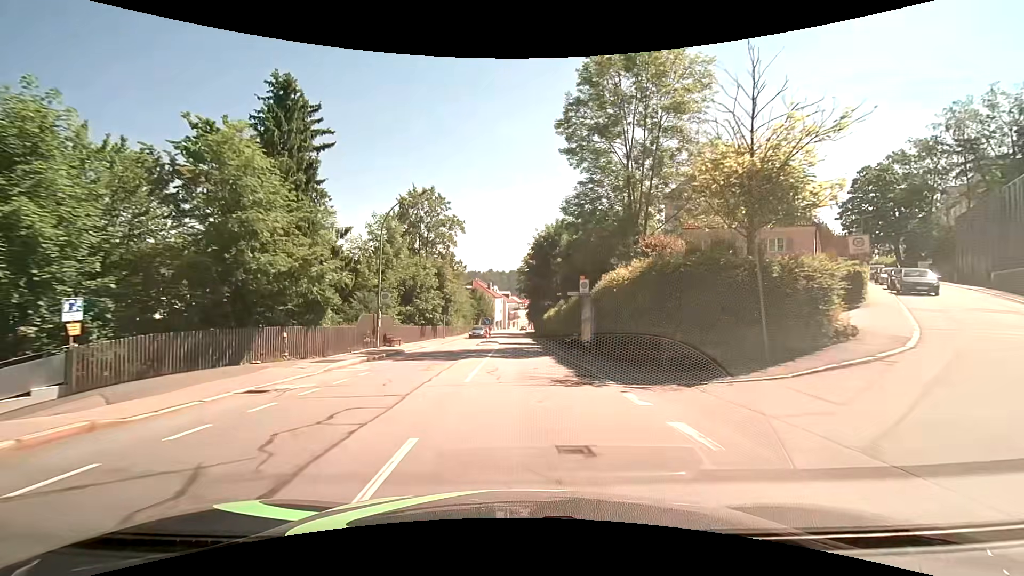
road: tertiary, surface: asphalt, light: Day
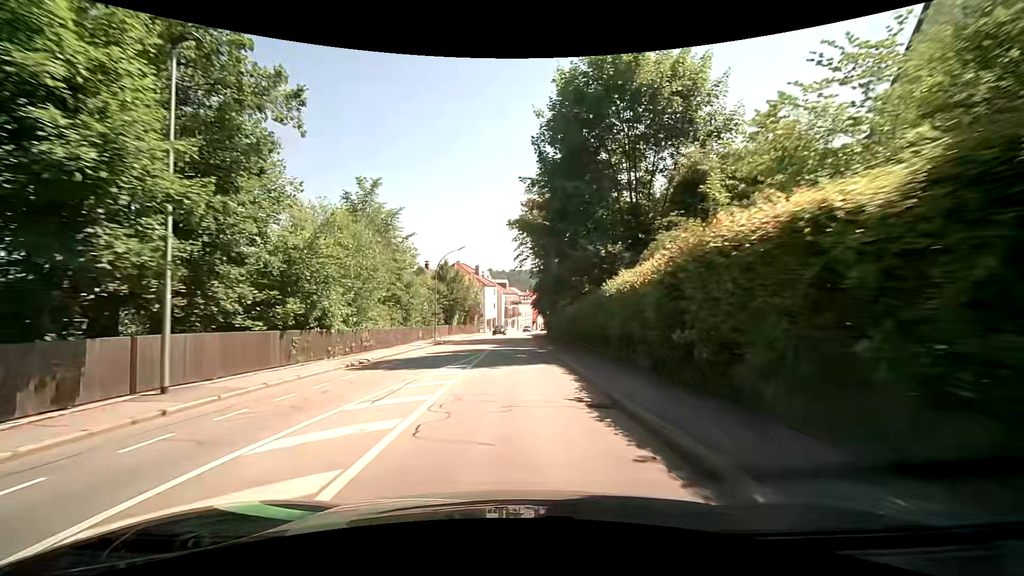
(0.0, +41.2) m; -1°
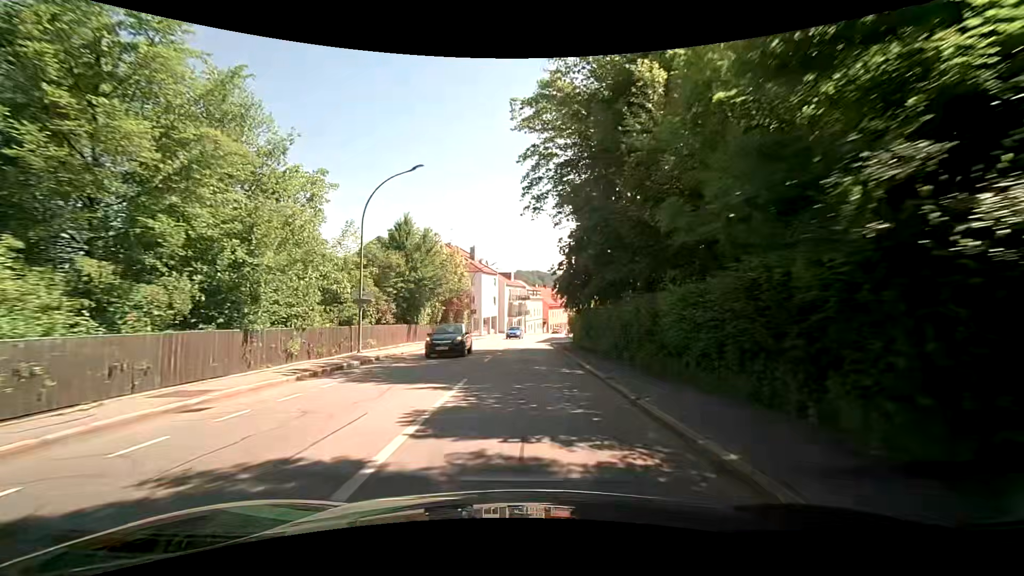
(0.0, +24.4) m; -1°
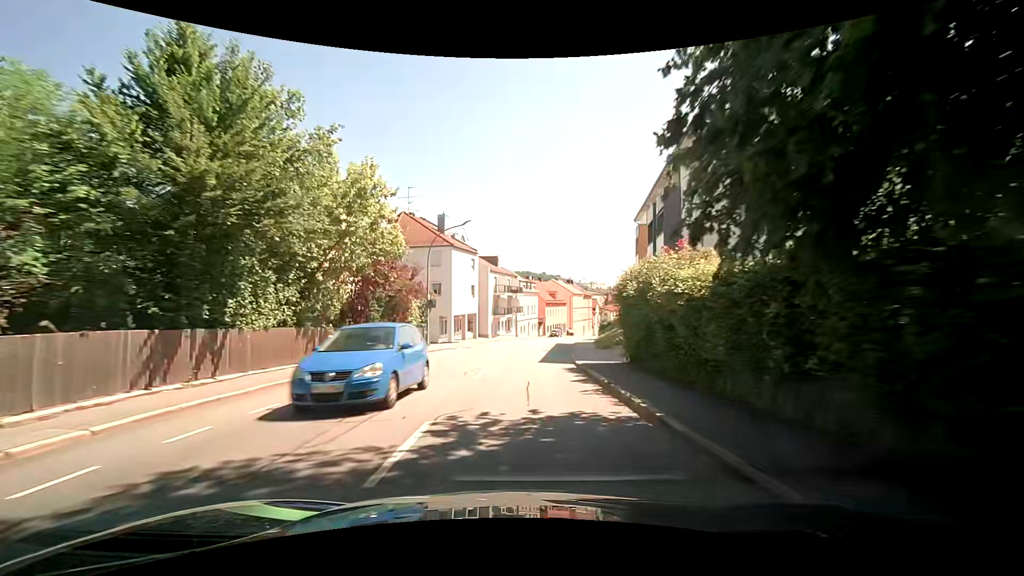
(+0.3, +23.2) m; +1°
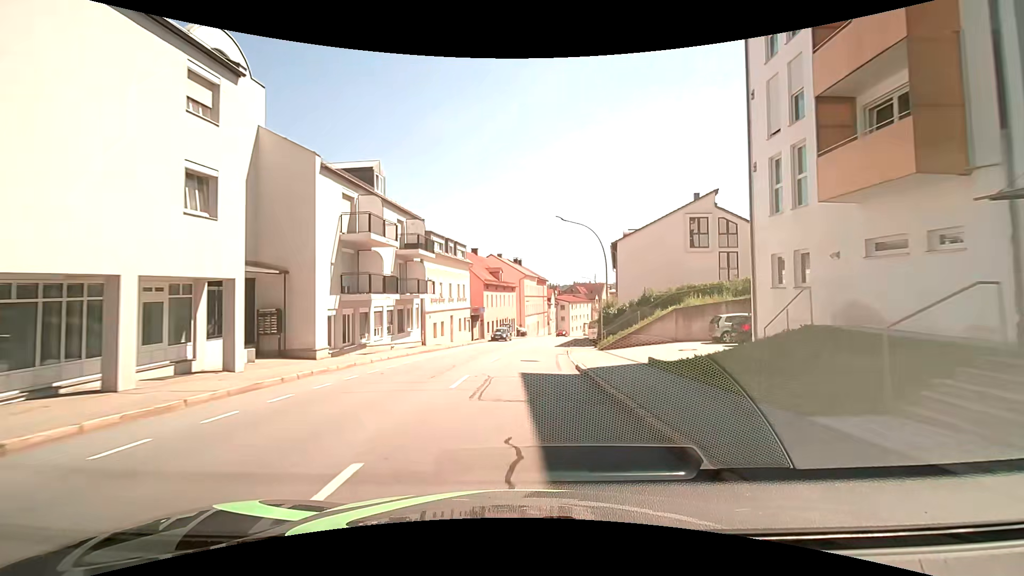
(+2.5, +38.0) m; +7°
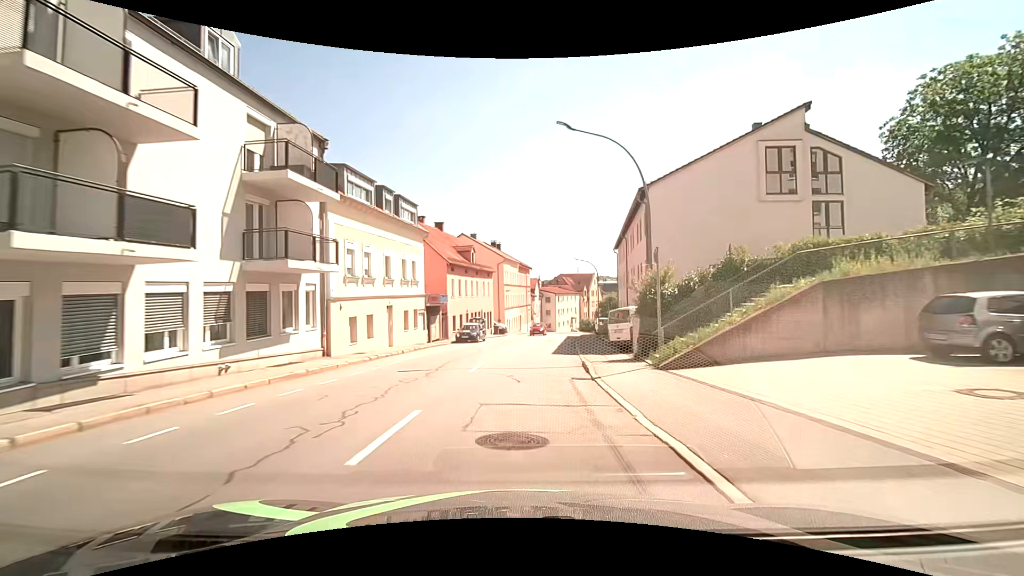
(+0.3, +15.2) m; +3°
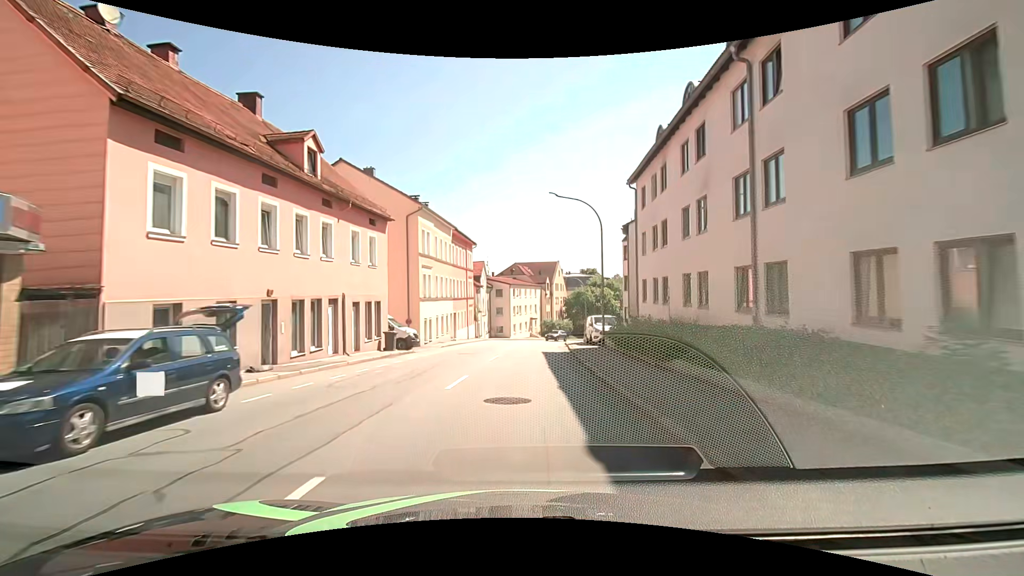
(+1.2, +30.1) m; +5°
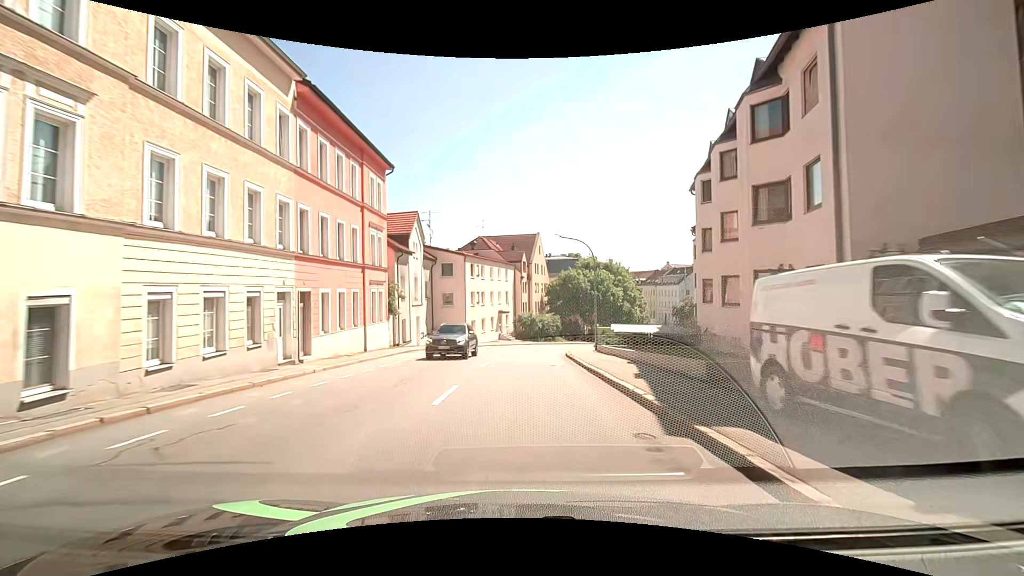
(+1.0, +29.0) m; +3°
(0, +10) (+1, +20) (+1, +30) (+3, +40) (+6, +49) (+11, +58) (+17, +66) (+22, +74) (+27, +83) (+30, +93) m
